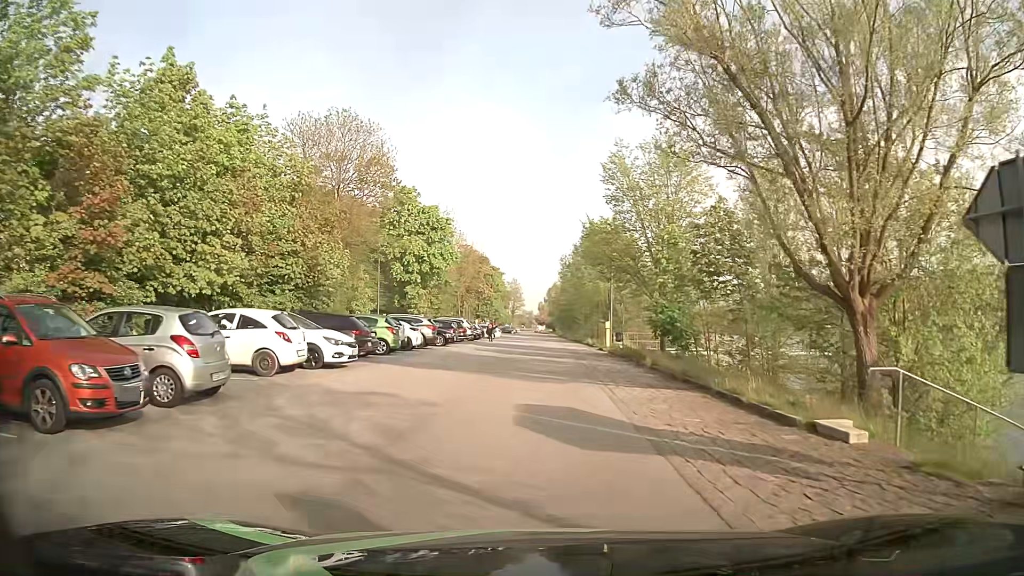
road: residential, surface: asphalt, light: Day
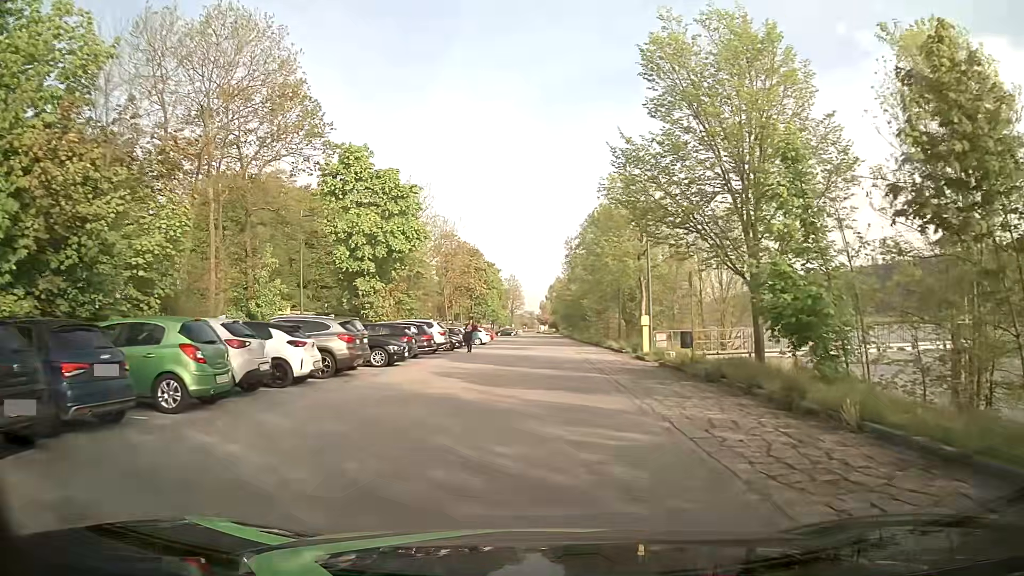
(0.0, +14.9) m; -1°
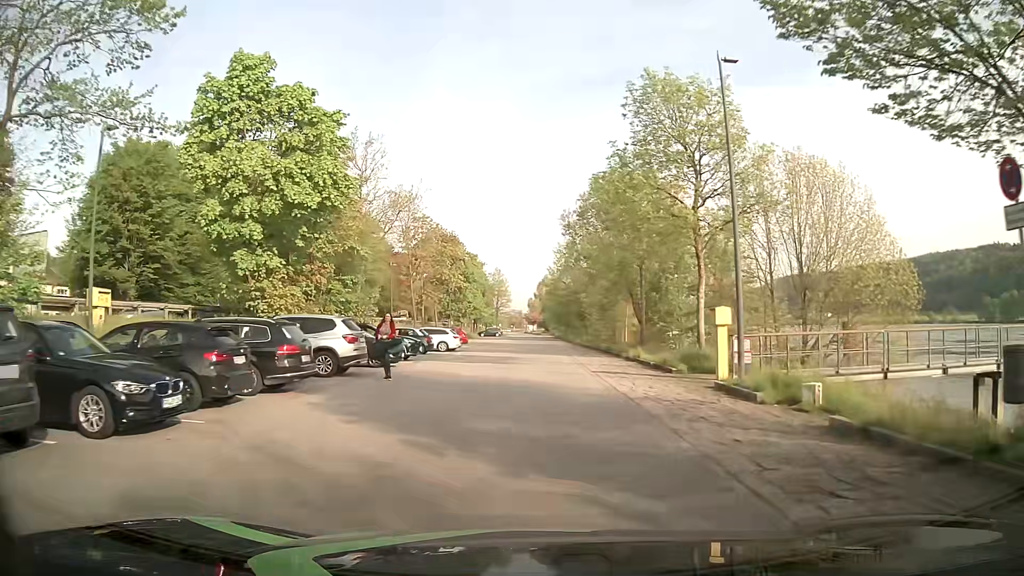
(+0.2, +14.7) m; +2°
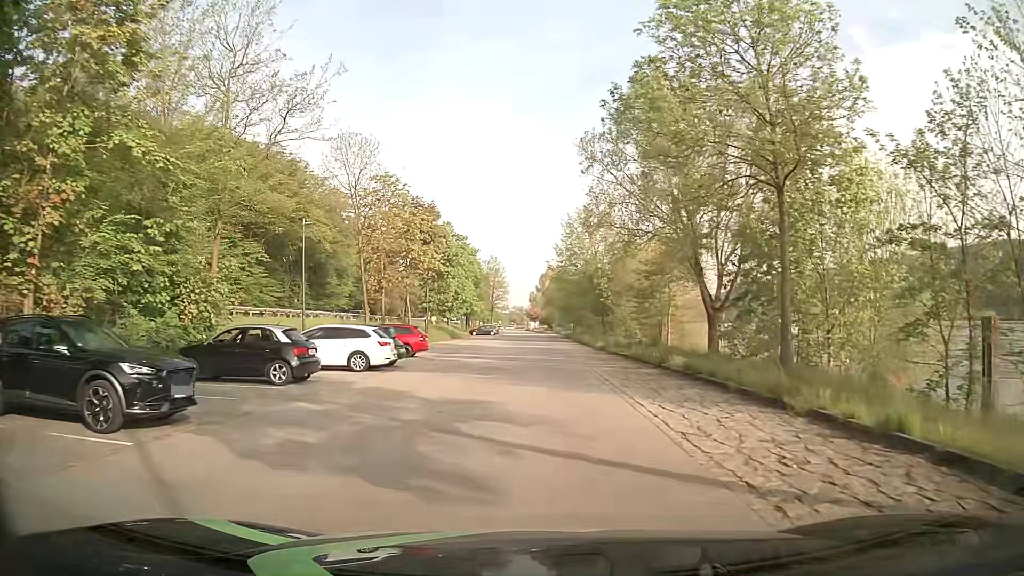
(0.0, +19.6) m; 0°
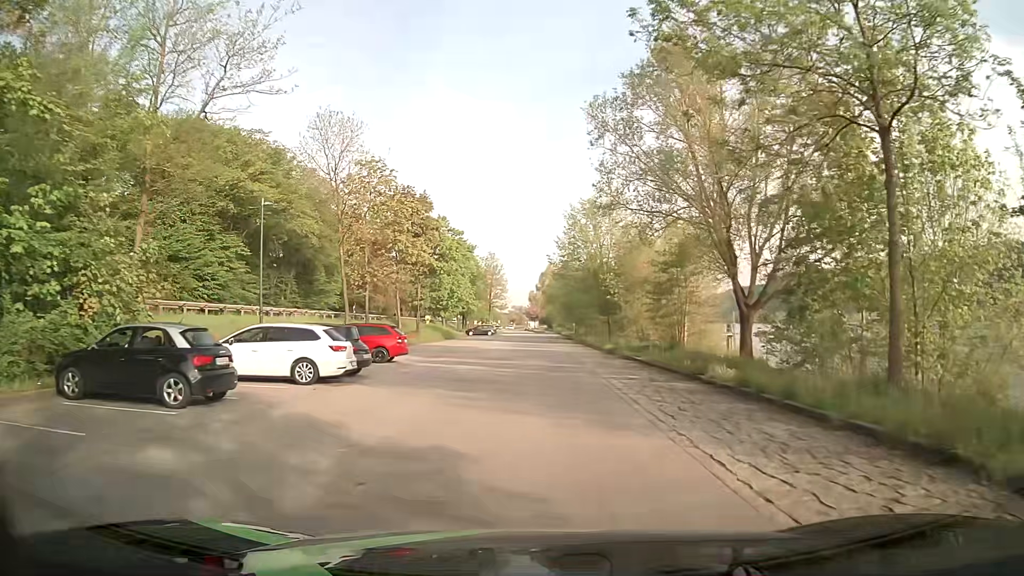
(0.0, +4.9) m; 0°
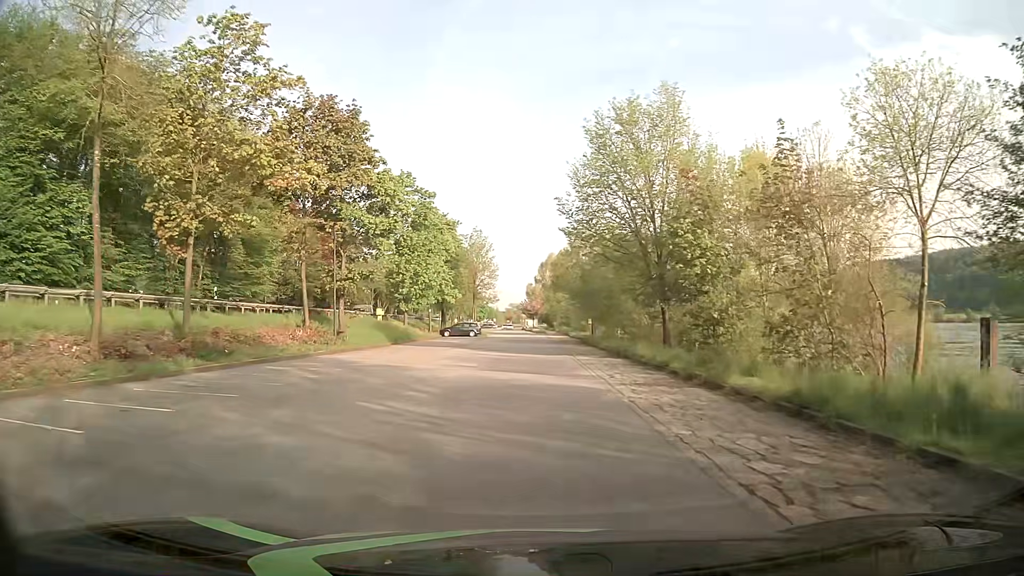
(0.0, +25.2) m; -1°
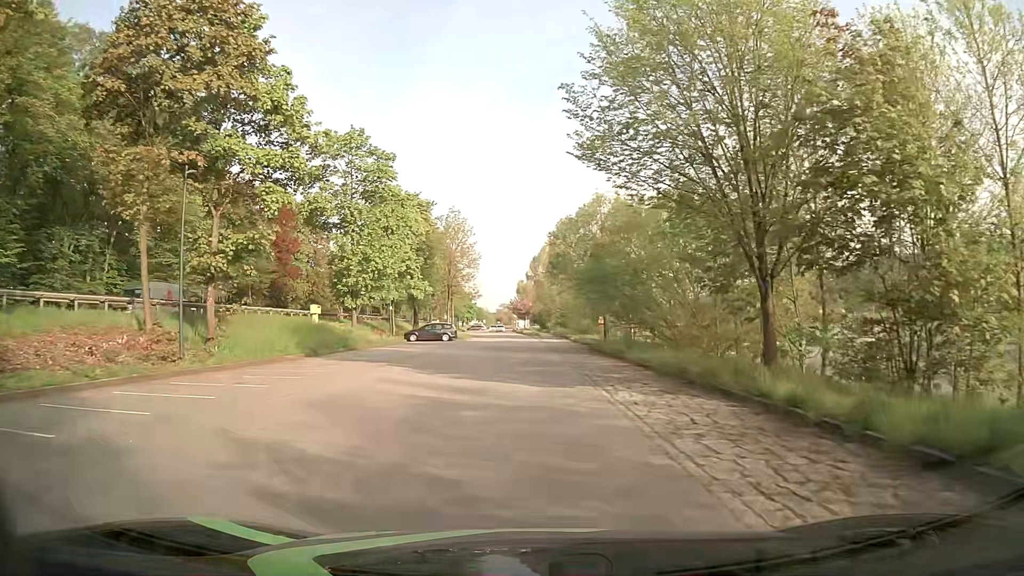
(+0.3, +15.6) m; +1°
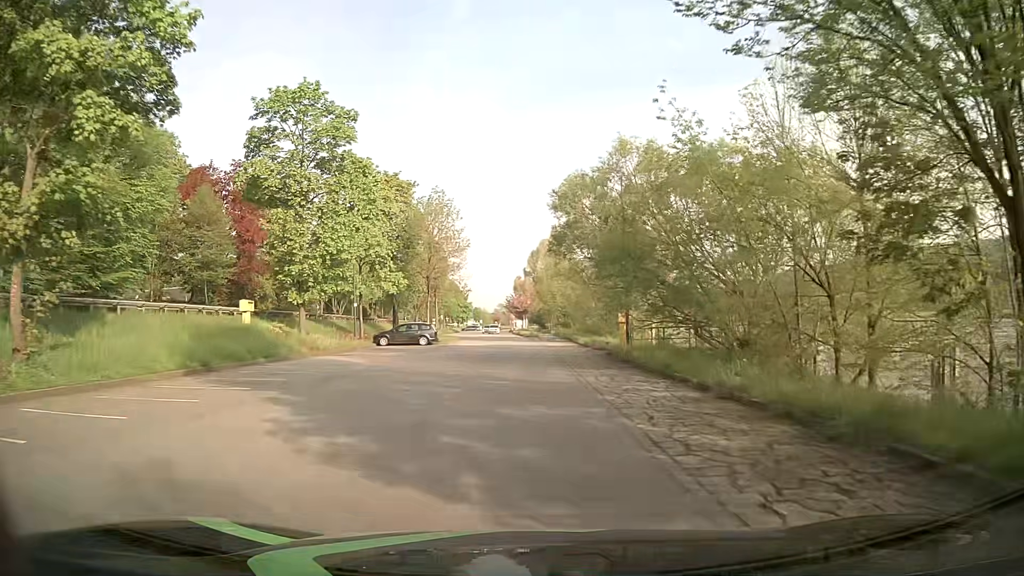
(+0.1, +10.5) m; 0°
(0, +10) (0, +20) (0, +30) (0, +40) (-1, +50) (-2, +60) (-3, +70) (-4, +80) (-4, +90) (-5, +100) m
